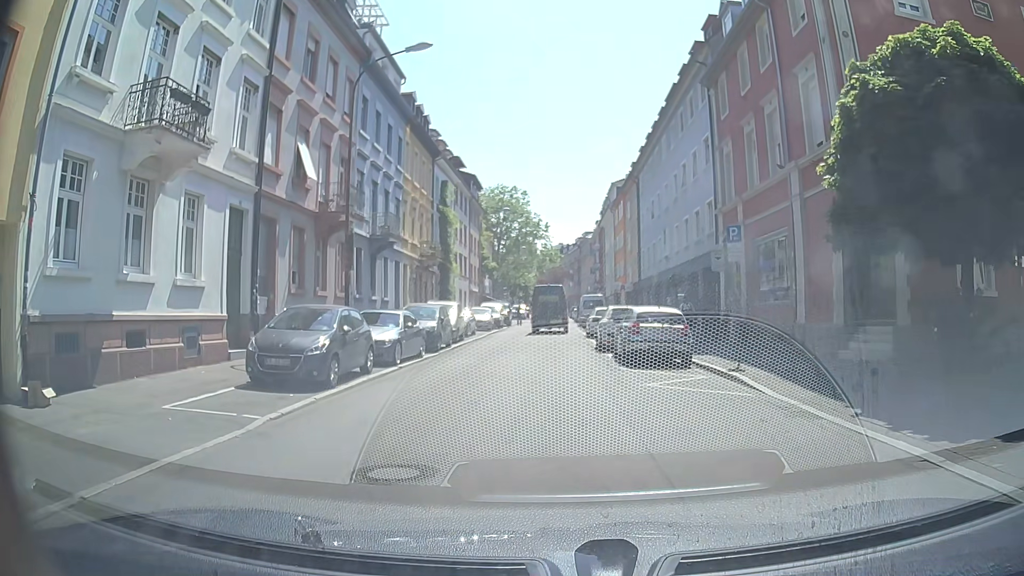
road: residential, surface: asphalt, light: Day
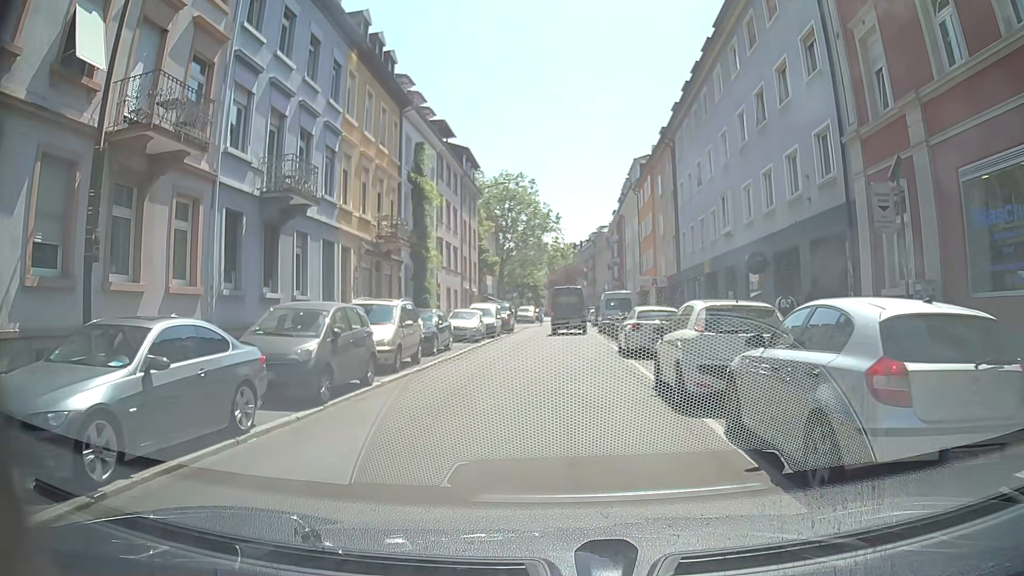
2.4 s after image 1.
(-0.4, +12.2) m; -3°
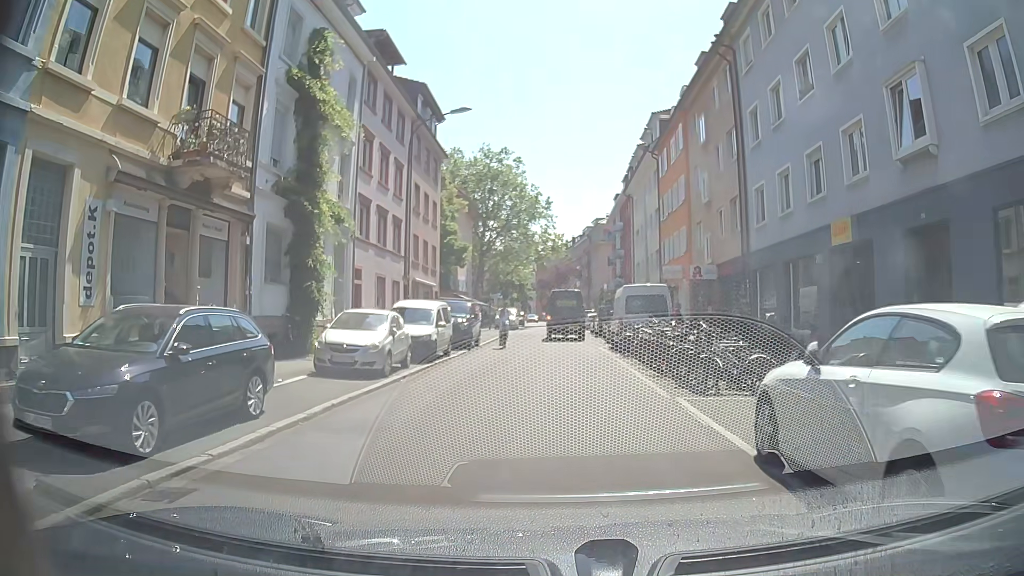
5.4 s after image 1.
(0.0, +15.9) m; 0°
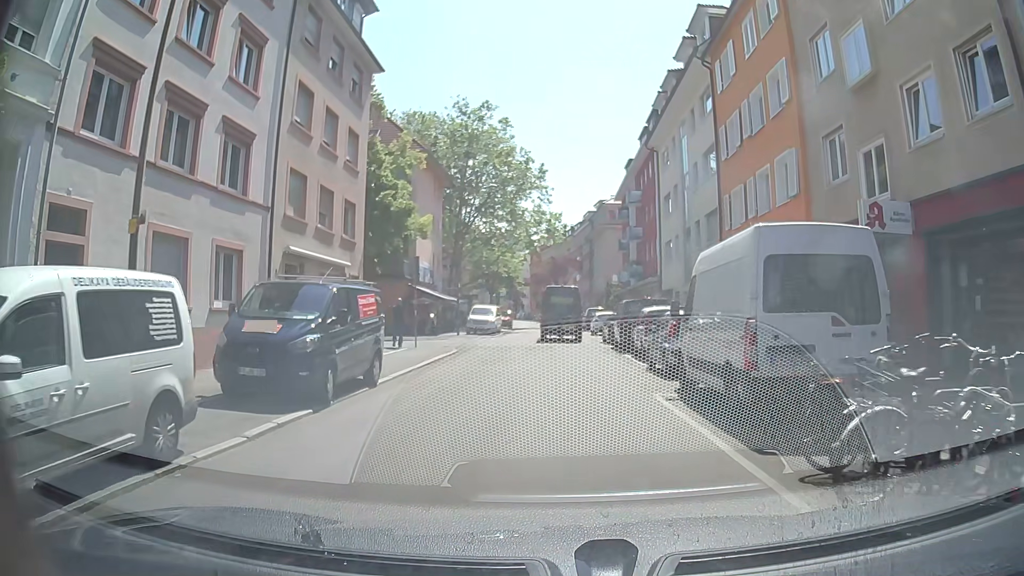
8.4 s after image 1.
(+0.2, +17.1) m; +1°
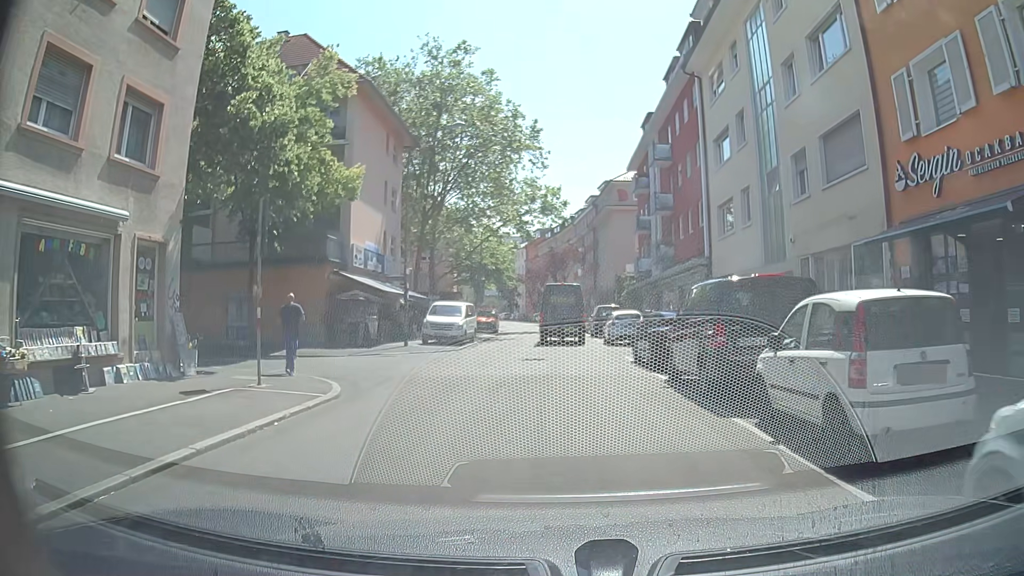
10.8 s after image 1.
(-0.1, +14.2) m; 0°
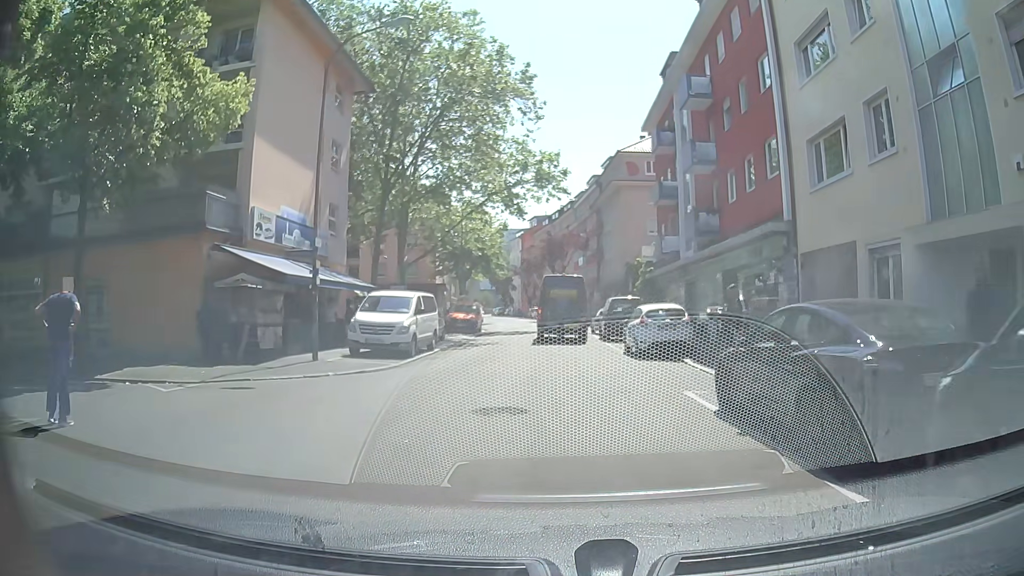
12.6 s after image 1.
(0.0, +10.4) m; 0°
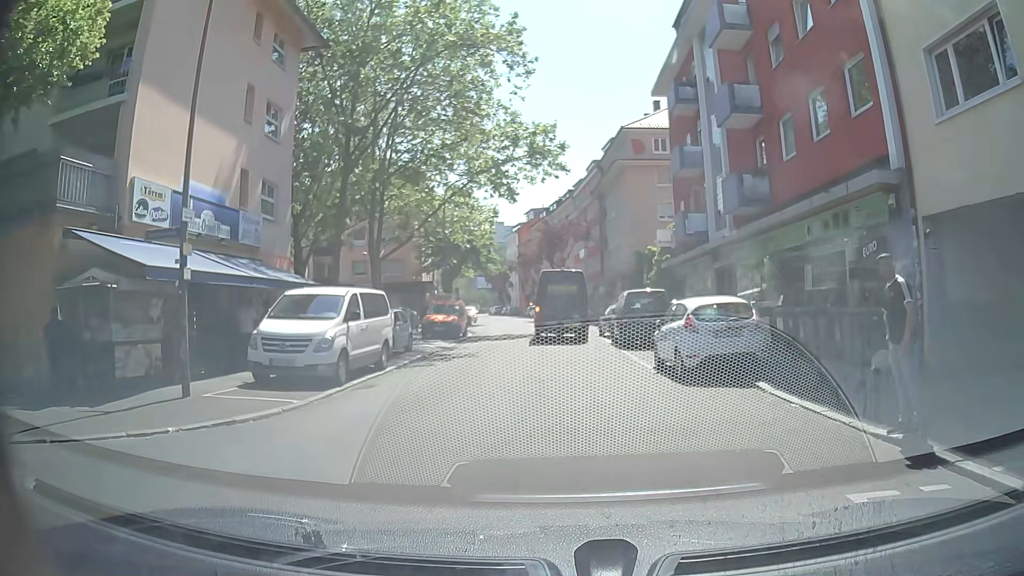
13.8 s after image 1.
(0.0, +6.6) m; 0°
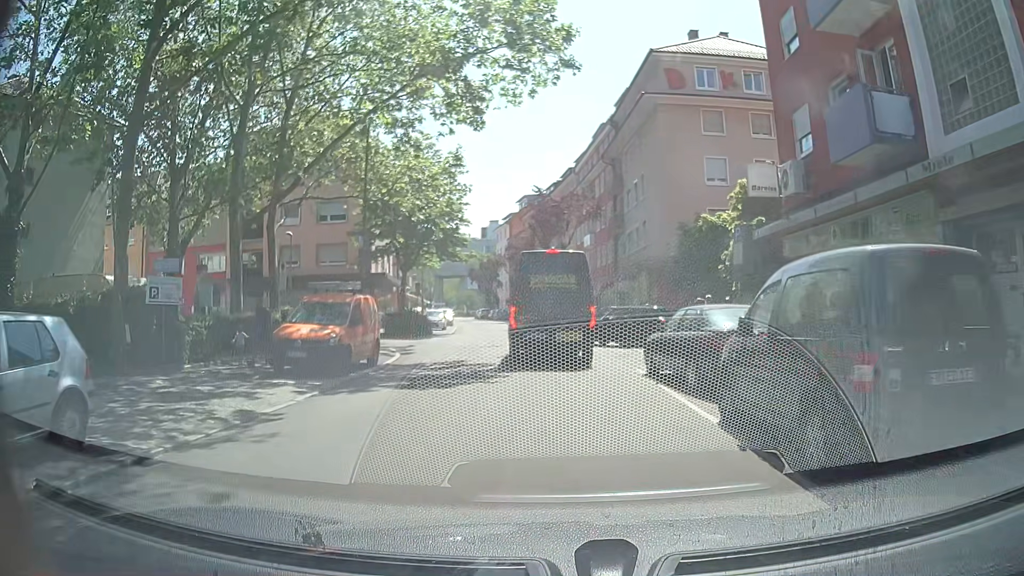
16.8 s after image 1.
(0.0, +16.6) m; +3°
